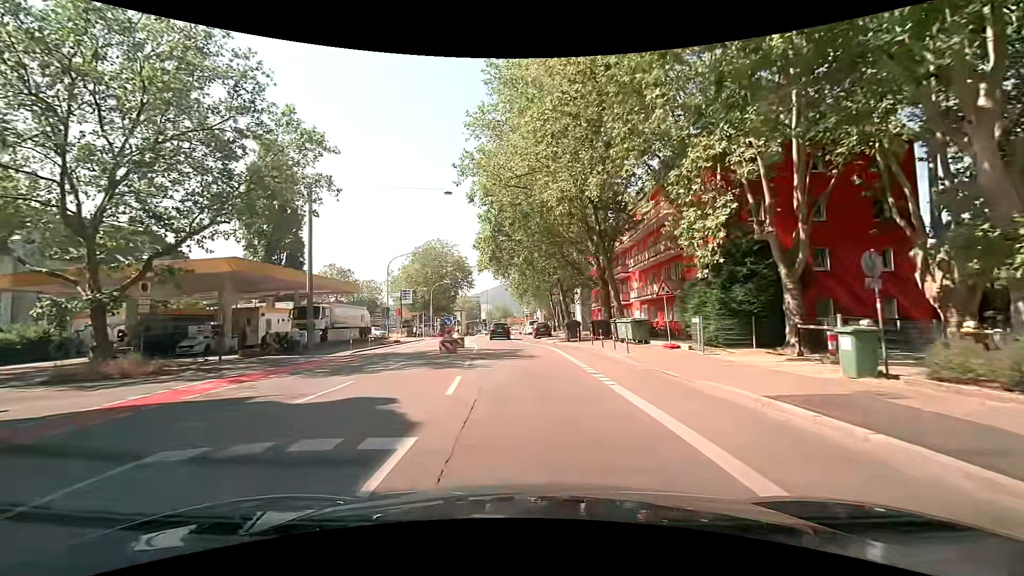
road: secondary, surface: asphalt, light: Day
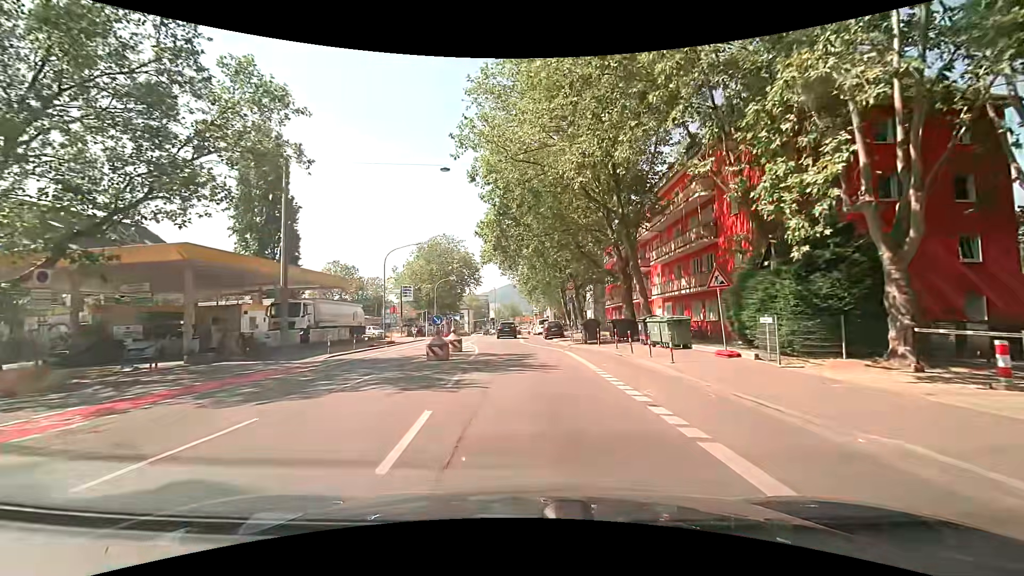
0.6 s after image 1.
(-0.1, +4.9) m; -1°
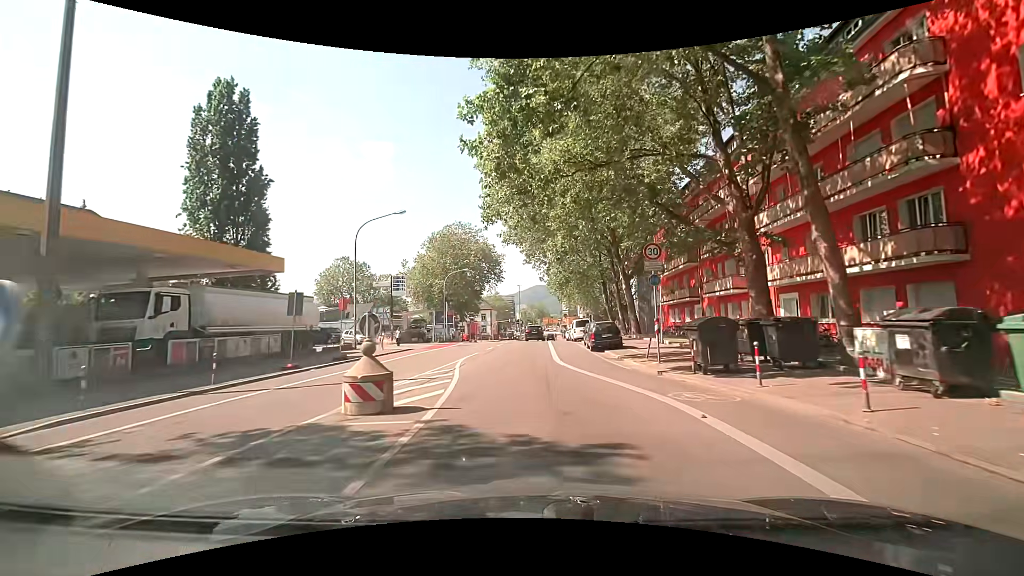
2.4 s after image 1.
(-0.3, +15.9) m; -3°
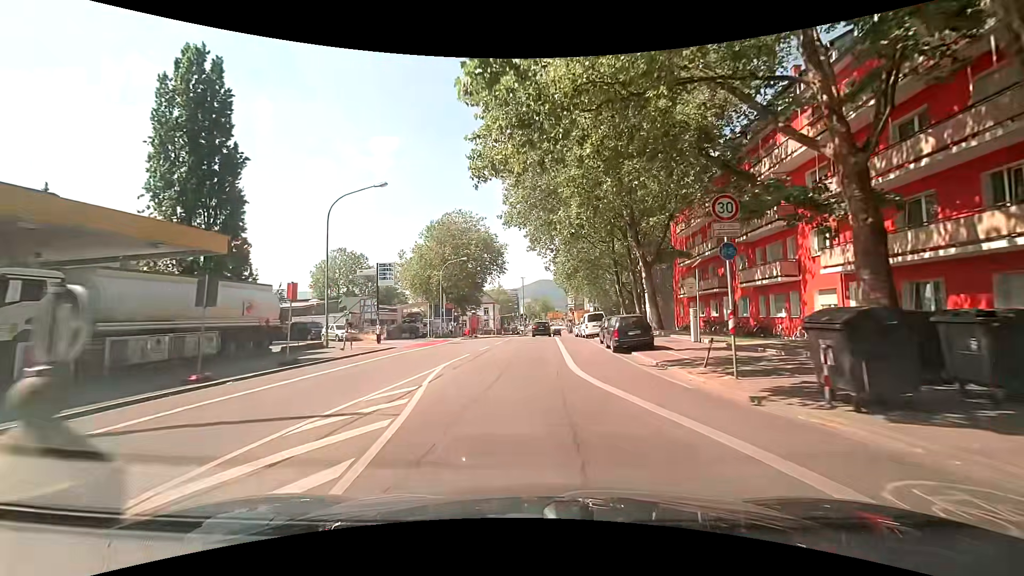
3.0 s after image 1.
(0.0, +5.7) m; -1°
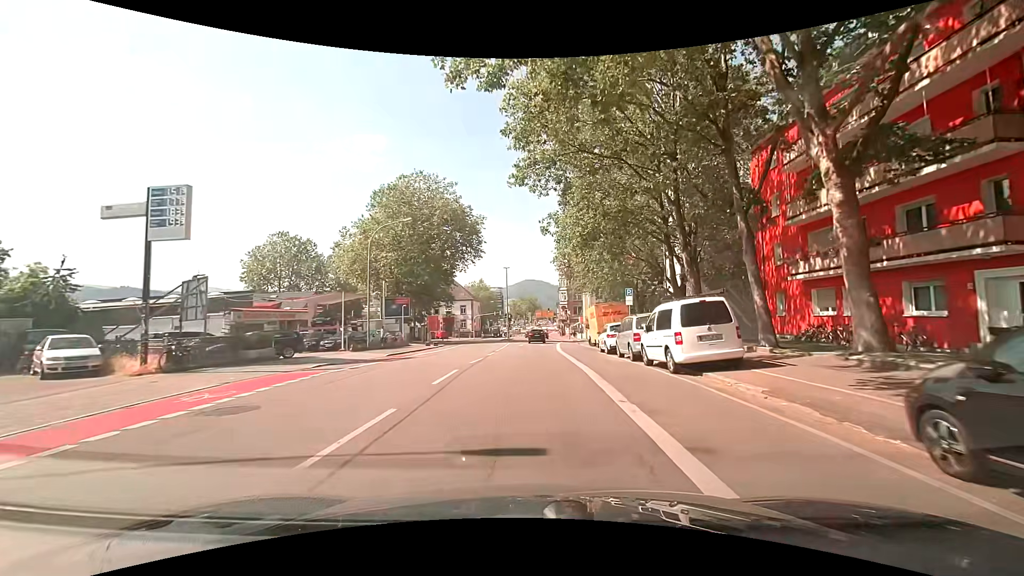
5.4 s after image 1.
(+0.3, +23.8) m; +1°
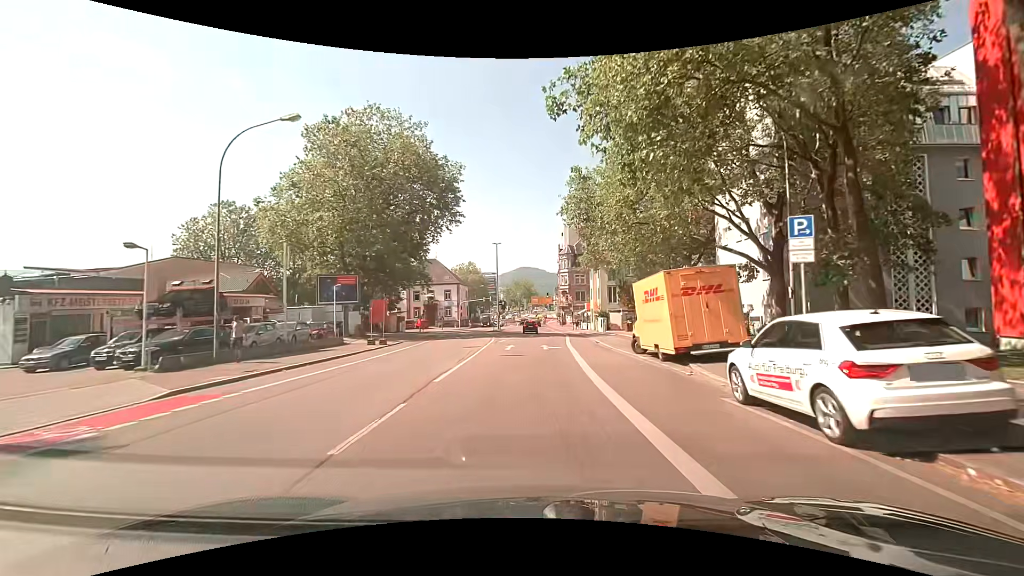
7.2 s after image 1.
(+0.4, +17.6) m; -1°
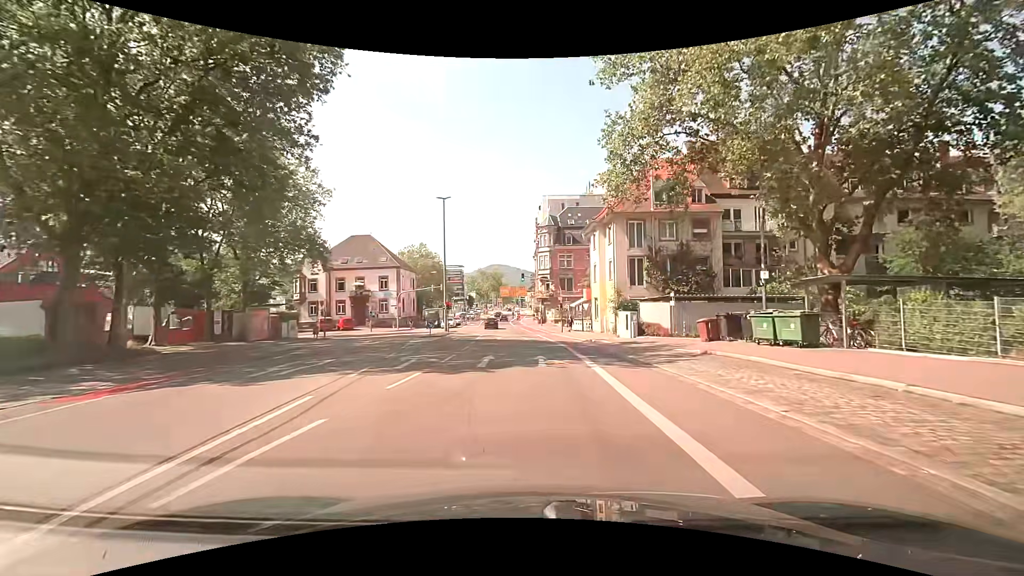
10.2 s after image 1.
(+1.9, +29.6) m; +6°
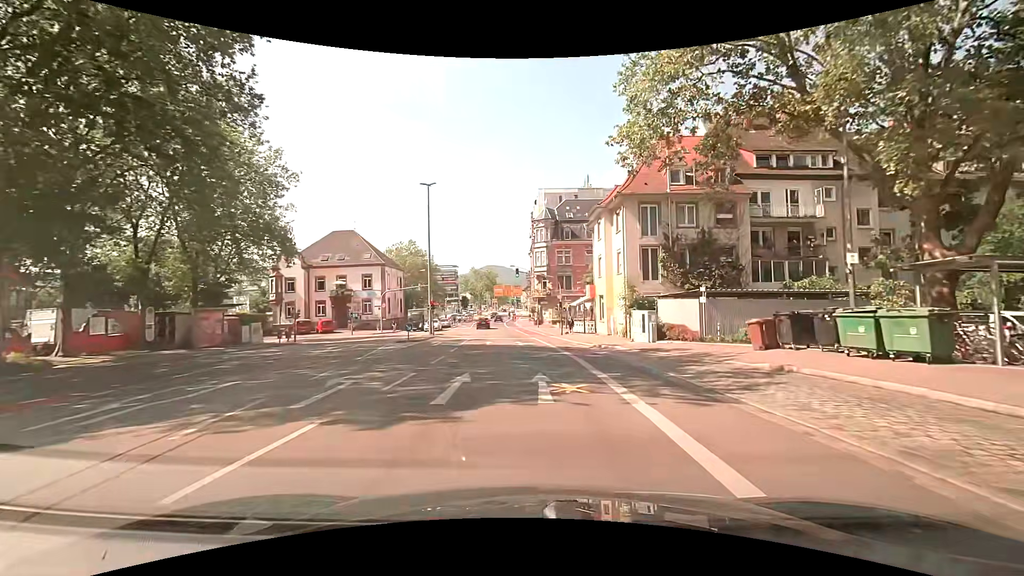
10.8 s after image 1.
(0.0, +5.9) m; +1°
(0, +10) (0, +20) (-1, +30) (-2, +40) (-3, +50) (-4, +60) (-5, +70) (-6, +80) (-7, +90) (-7, +100) m
